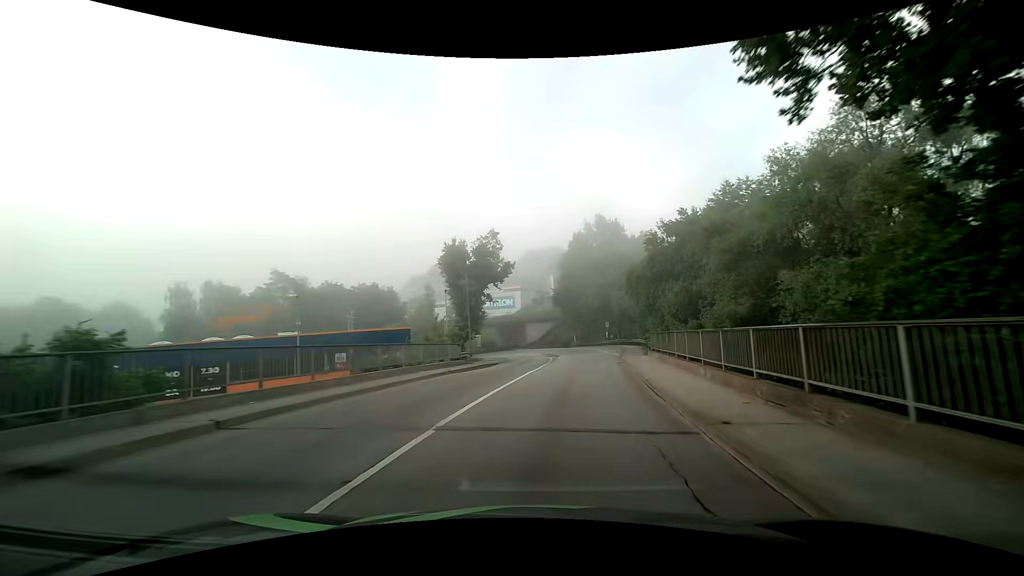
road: tertiary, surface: asphalt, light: Day
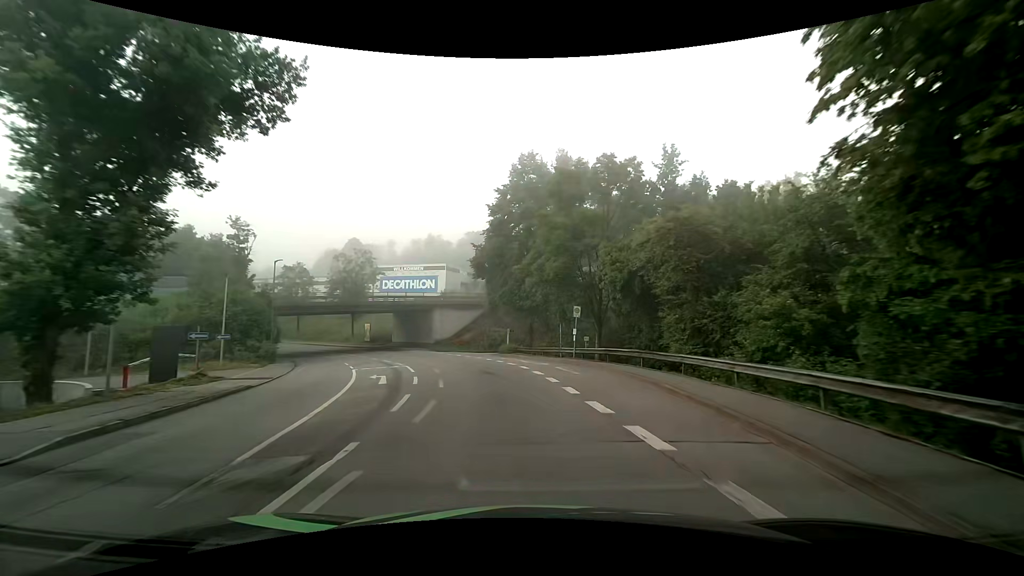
(+4.6, +37.8) m; +8°
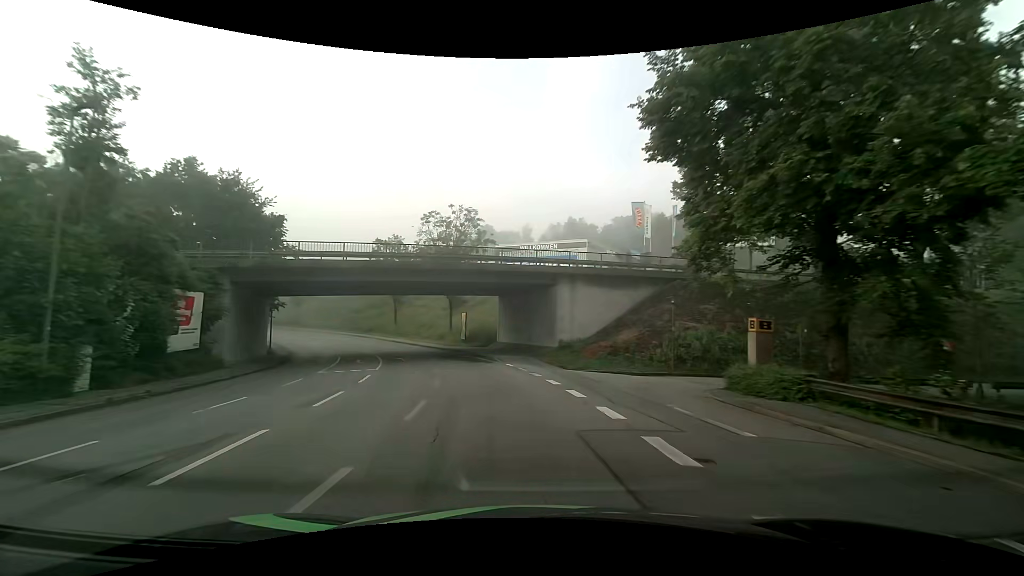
(-4.0, +30.2) m; -17°
(0, +10) (-2, +20) (-4, +30) (-6, +39) (-10, +49) (-15, +58) (-20, +66) (-26, +74) (-33, +81) (-41, +88) m
